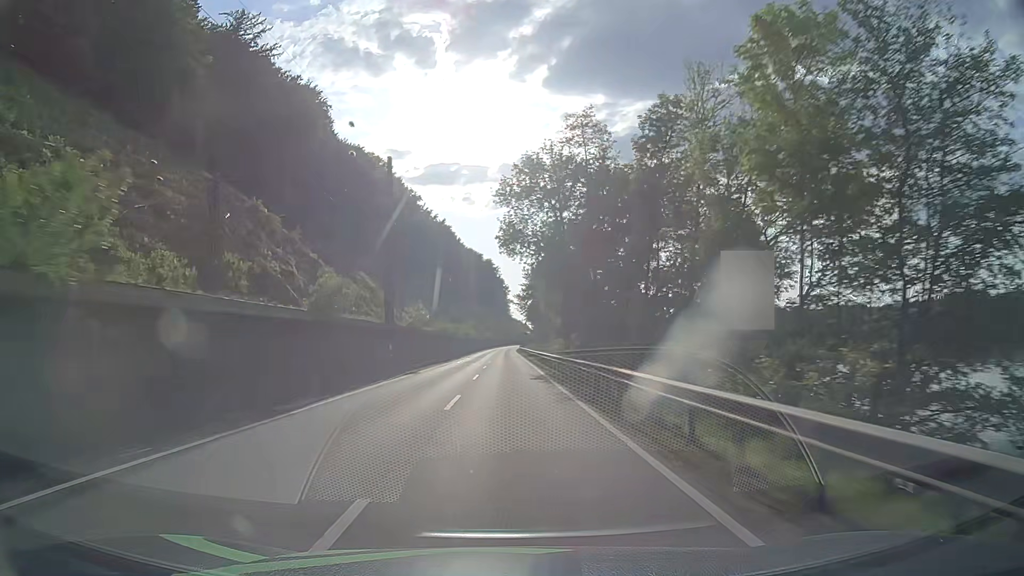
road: primary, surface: asphalt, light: Day
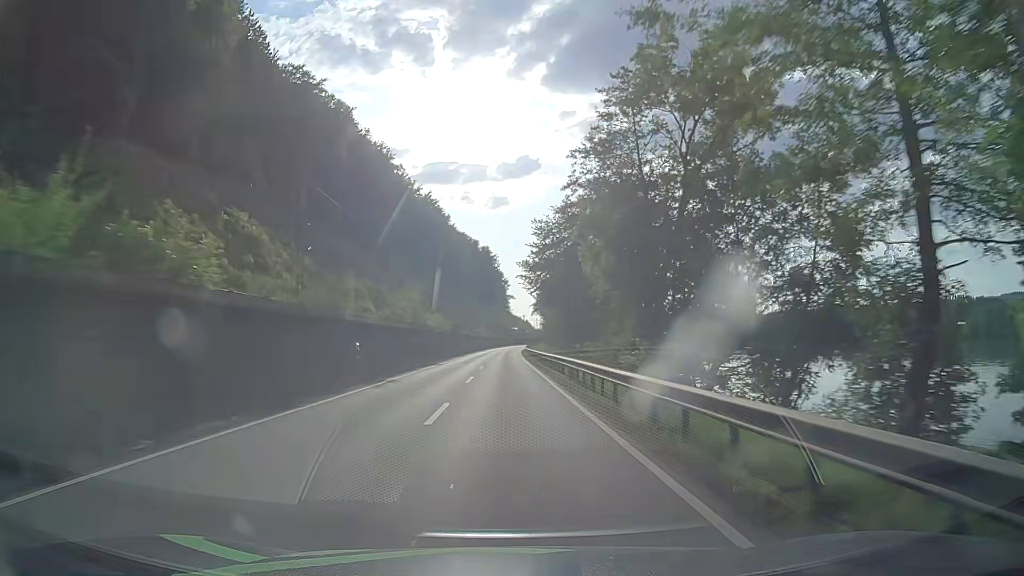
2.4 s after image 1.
(0.0, +50.2) m; 0°
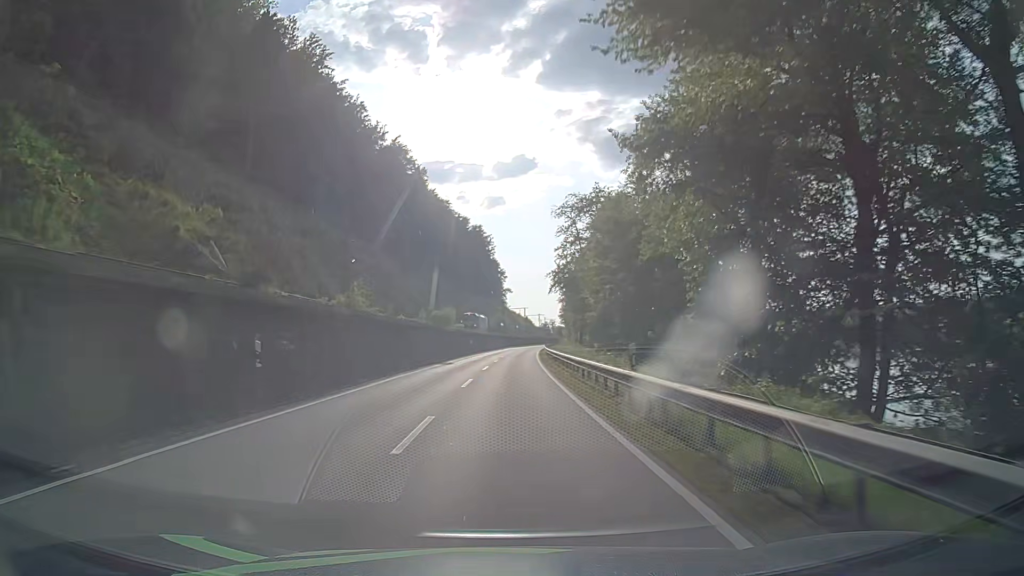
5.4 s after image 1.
(0.0, +62.7) m; 0°
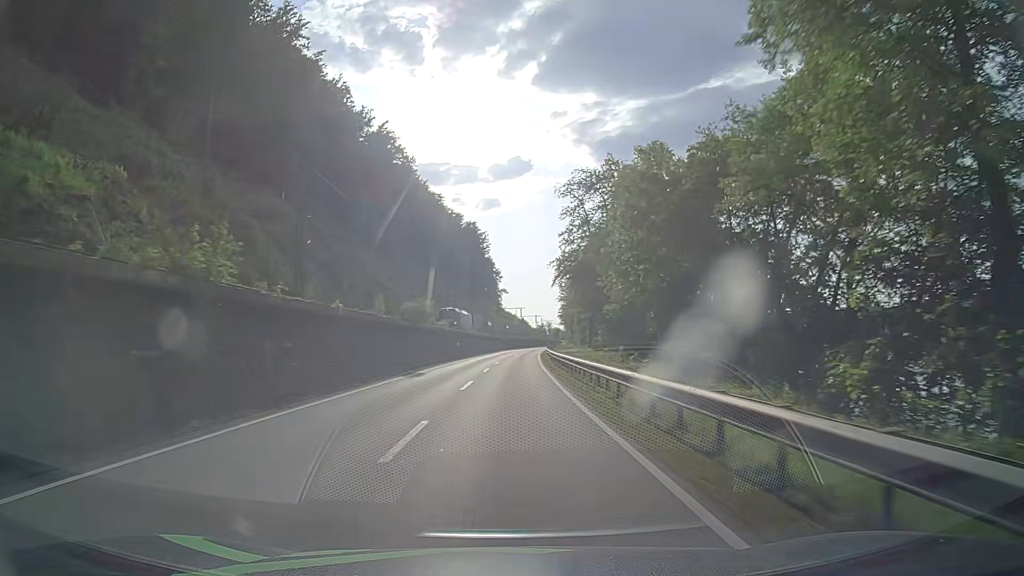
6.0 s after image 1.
(+0.1, +12.5) m; +1°
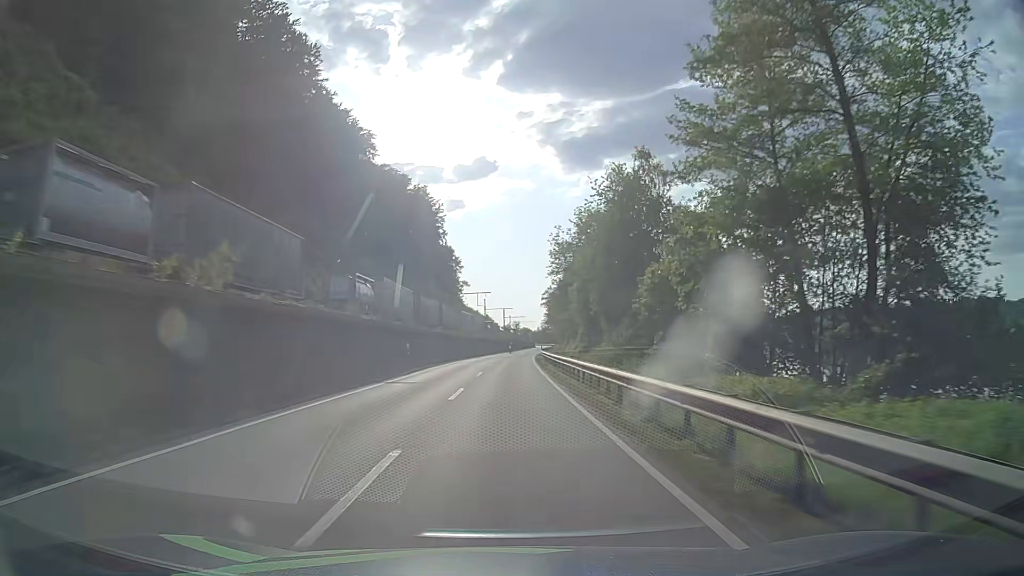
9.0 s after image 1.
(+1.1, +62.8) m; +3°
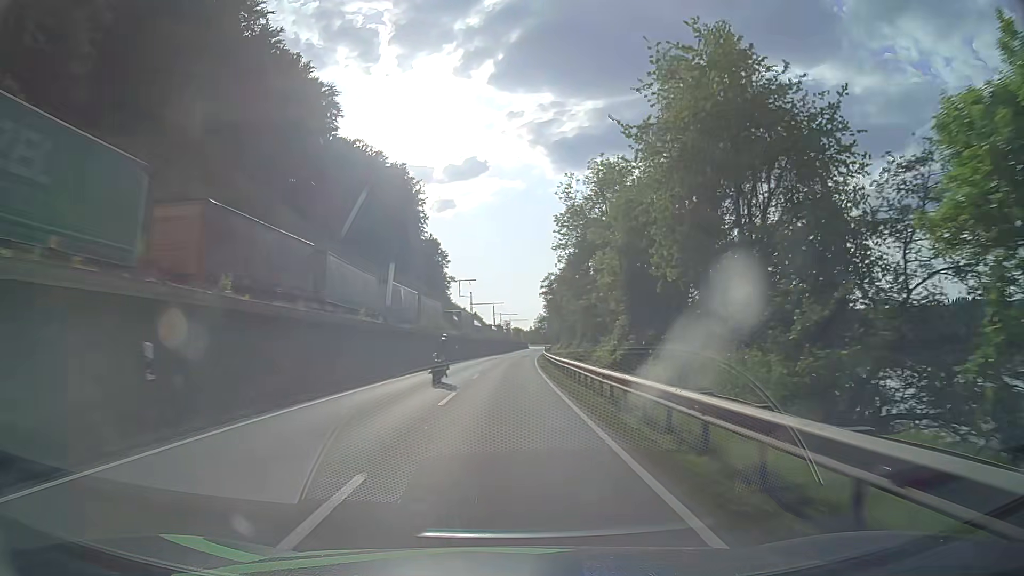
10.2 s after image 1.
(+0.2, +25.4) m; +1°
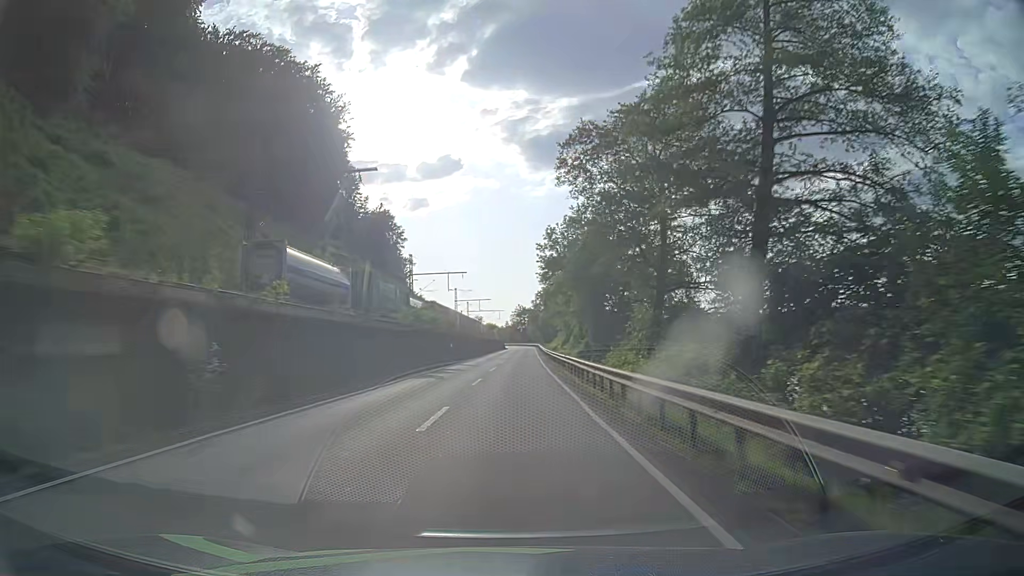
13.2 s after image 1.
(+1.2, +63.9) m; +3°
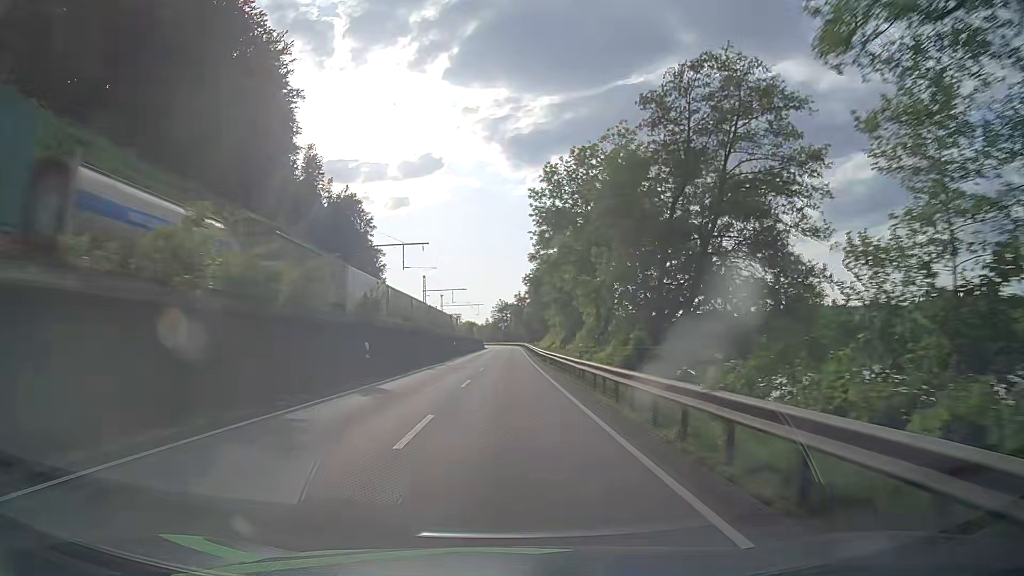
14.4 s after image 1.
(+0.1, +25.7) m; +1°
(0, +10) (0, +20) (0, +30) (0, +40) (0, +50) (0, +60) (0, +70) (0, +80) (0, +90) (0, +100) m
